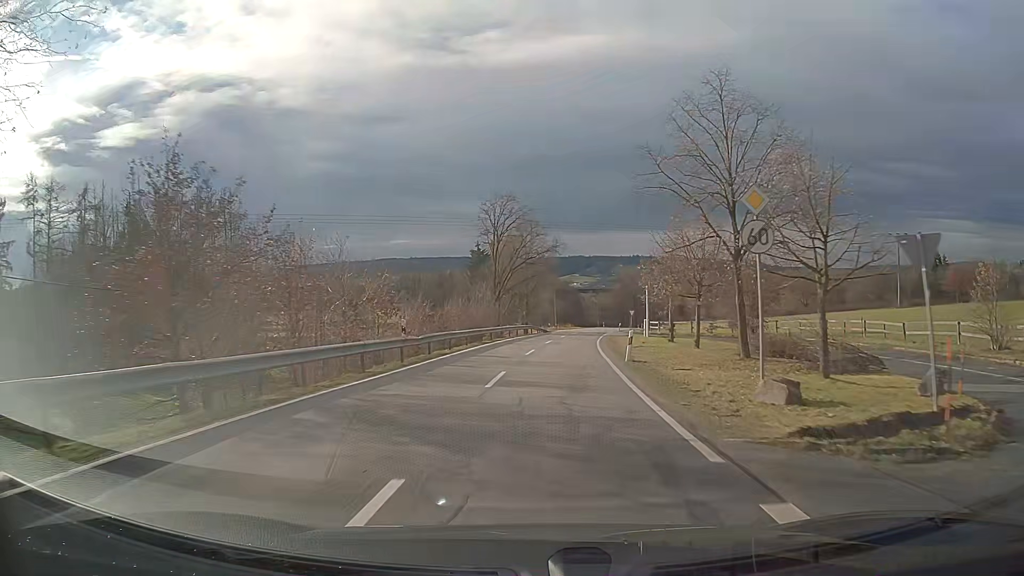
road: tertiary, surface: asphalt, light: Day
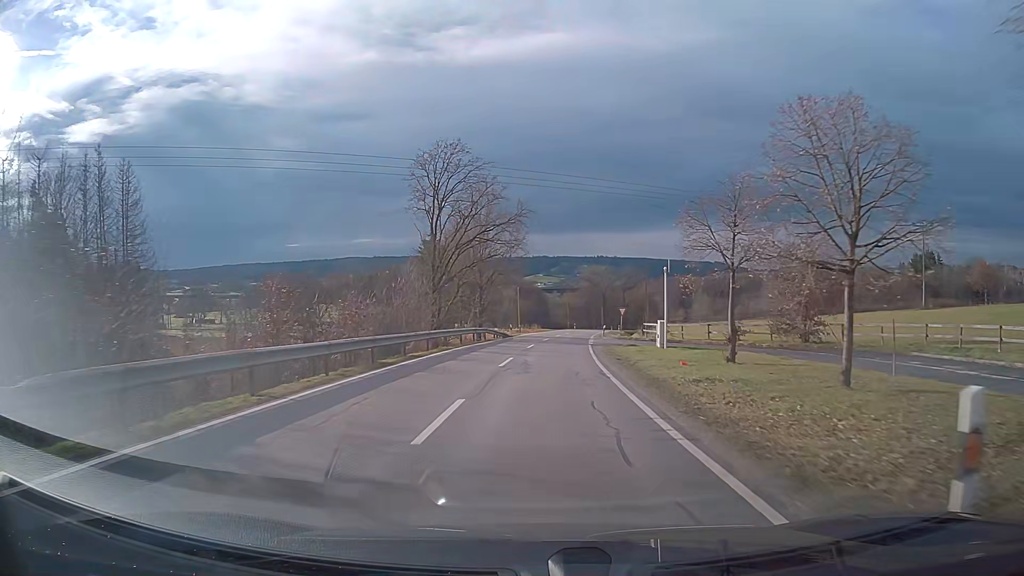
(+0.5, +18.3) m; +3°
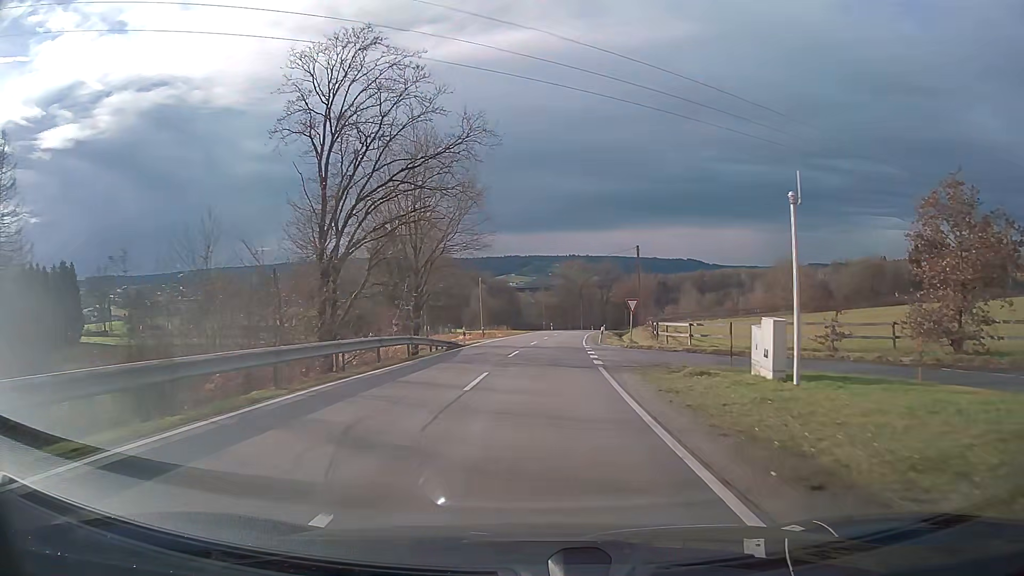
(+0.4, +18.3) m; +2°
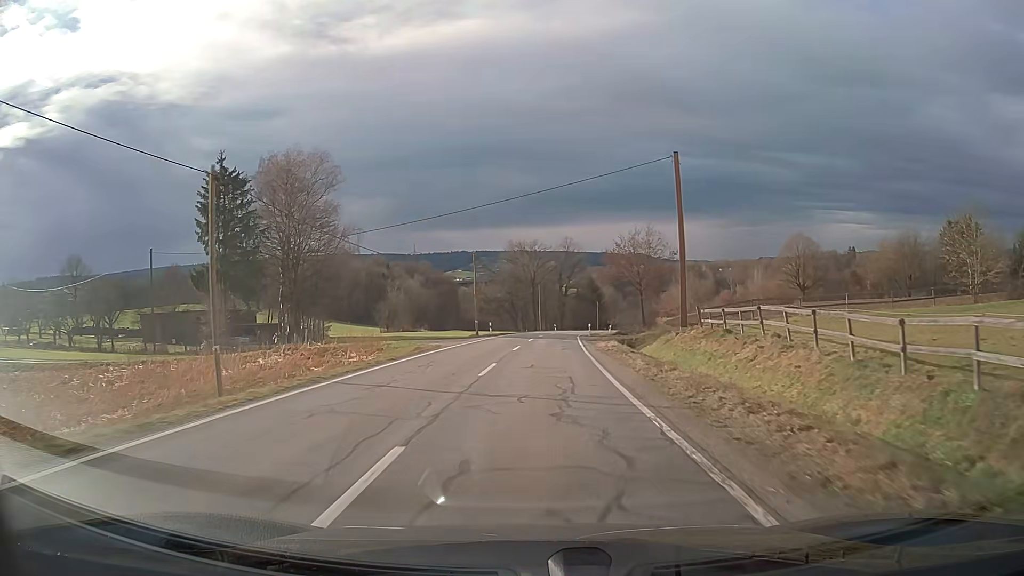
(+1.6, +45.9) m; +4°
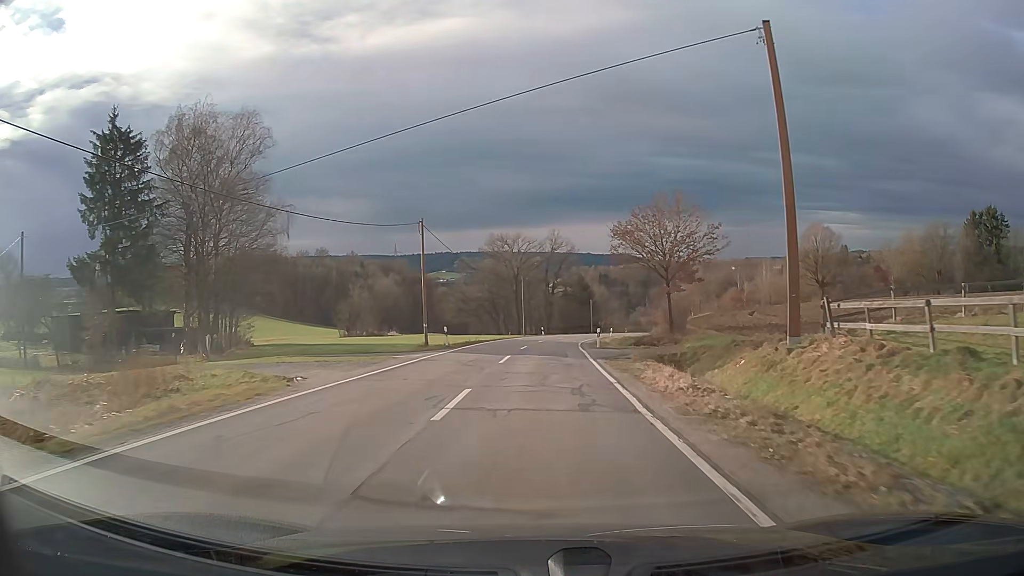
(+0.2, +18.3) m; +1°
